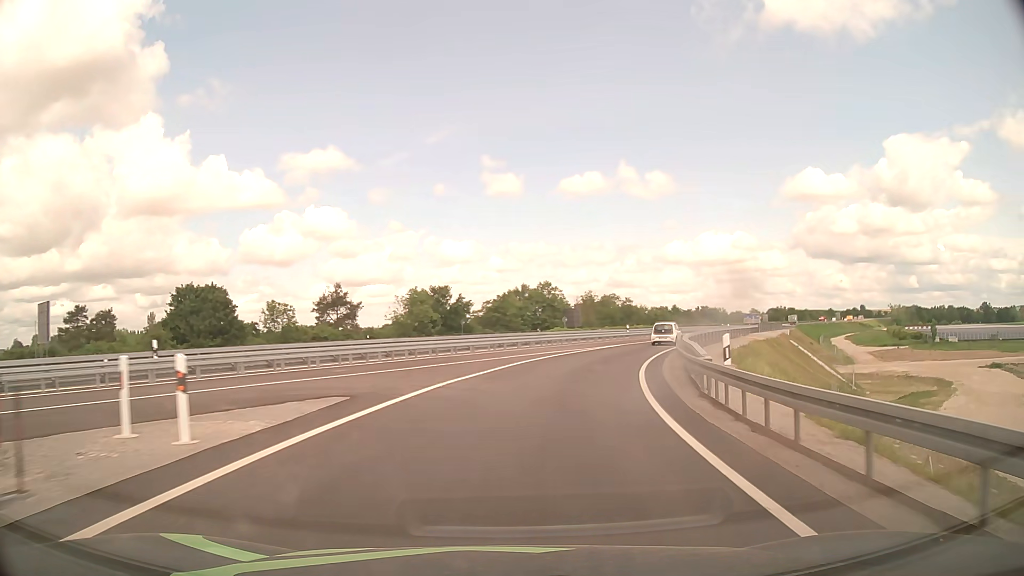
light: Day
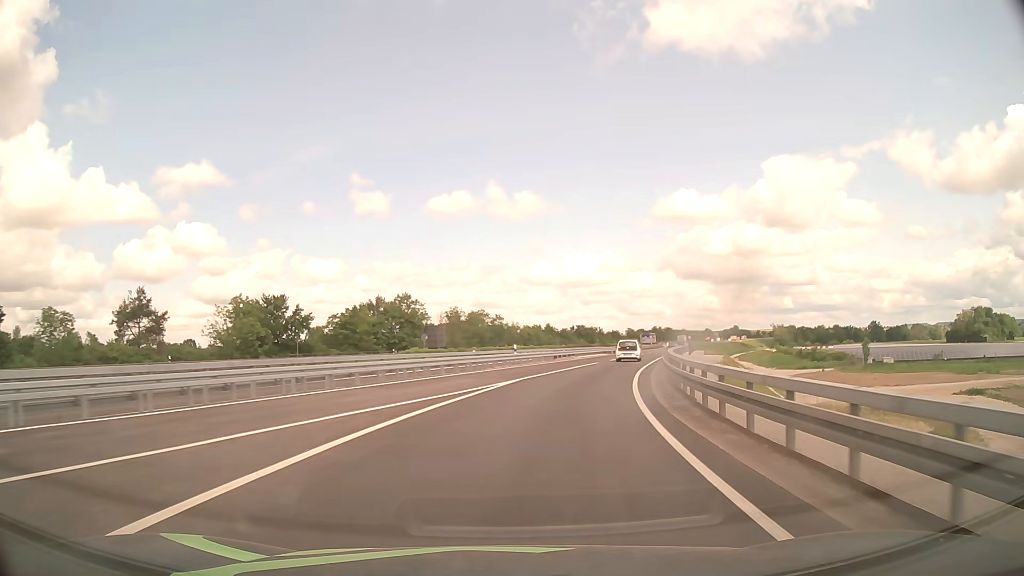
(+2.0, +20.2) m; +11°
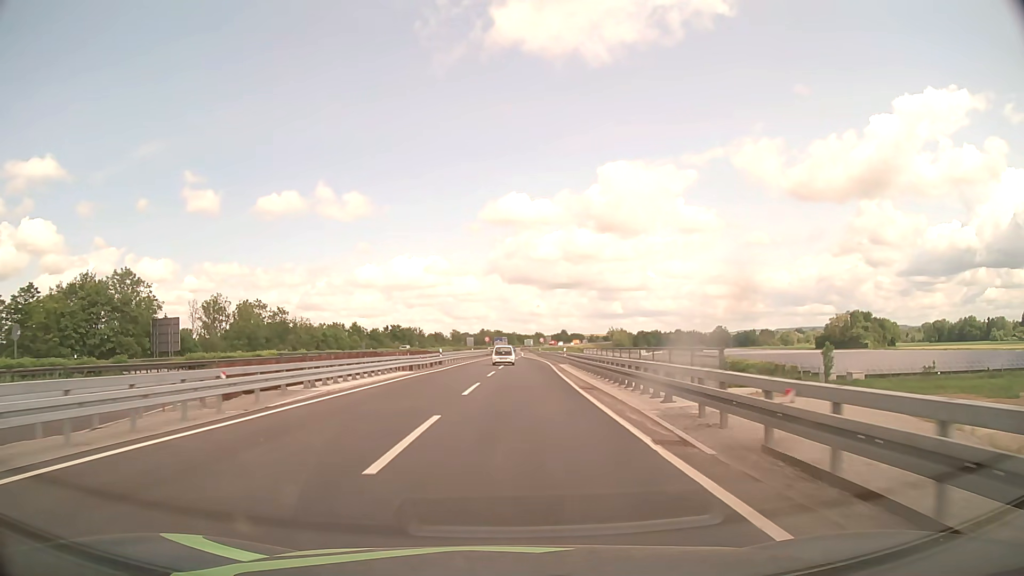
(+7.3, +42.4) m; +15°
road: motorway_link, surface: asphalt
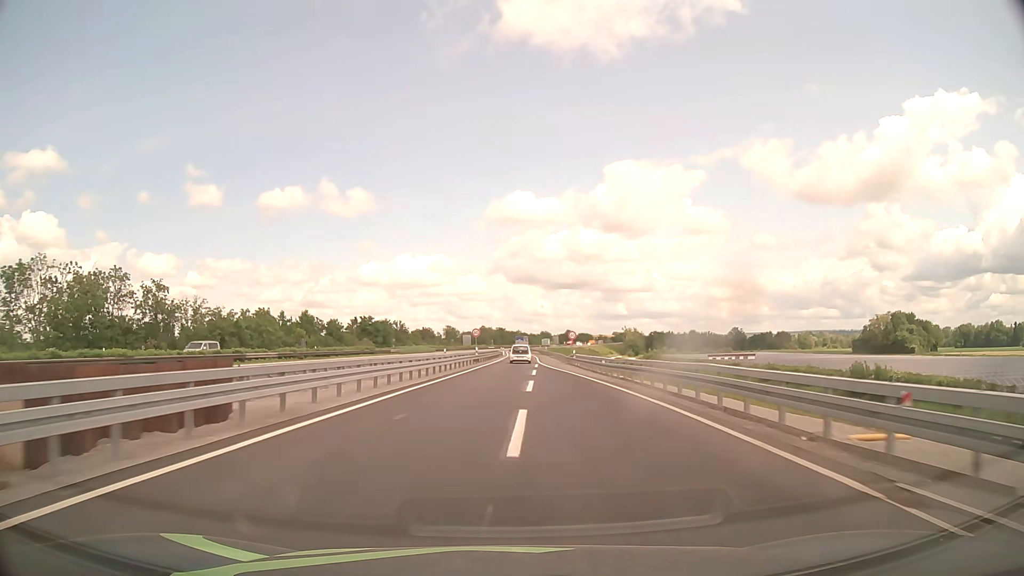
(+0.2, +47.3) m; 0°
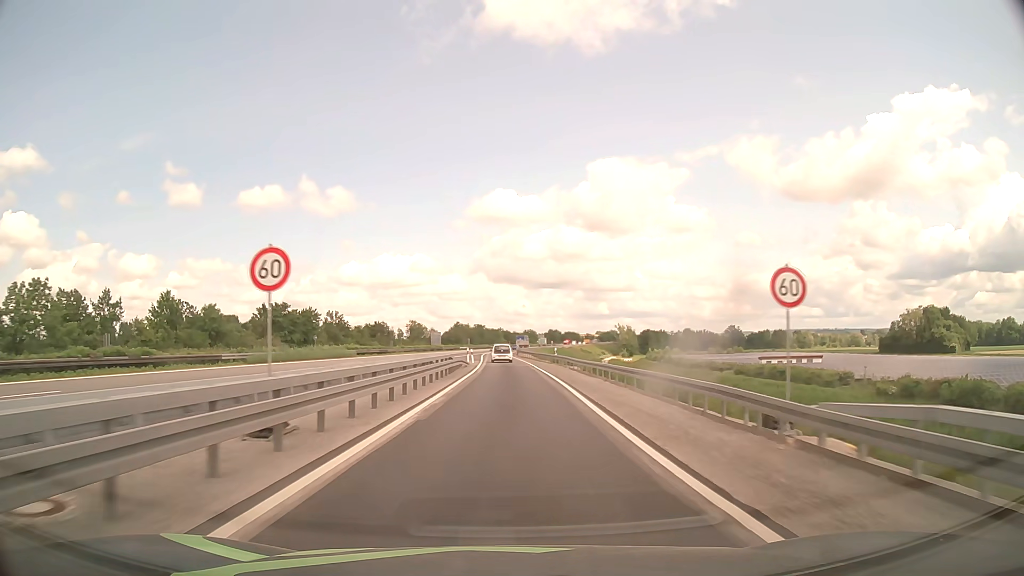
(+0.8, +50.9) m; +2°
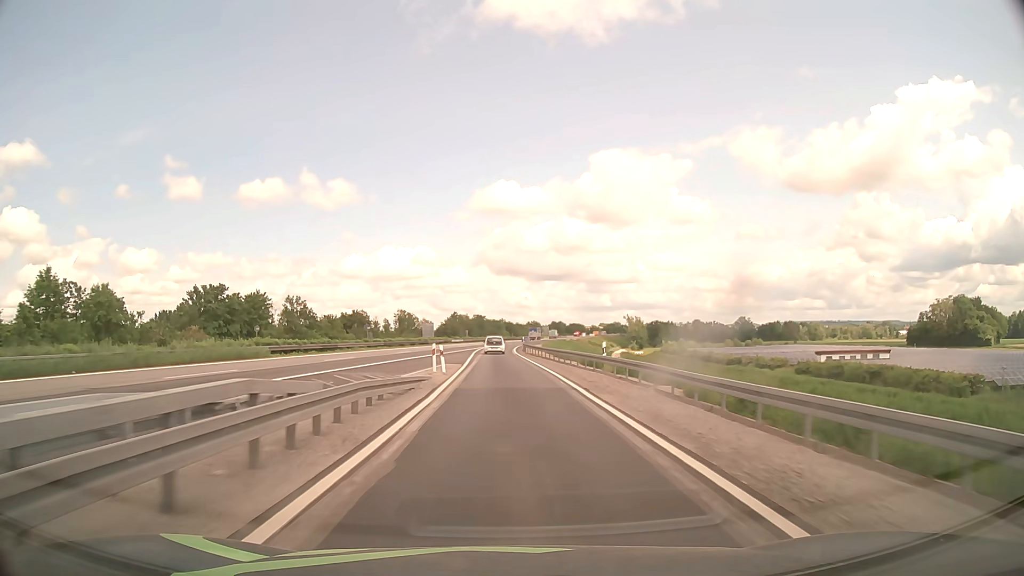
(0.0, +25.7) m; 0°
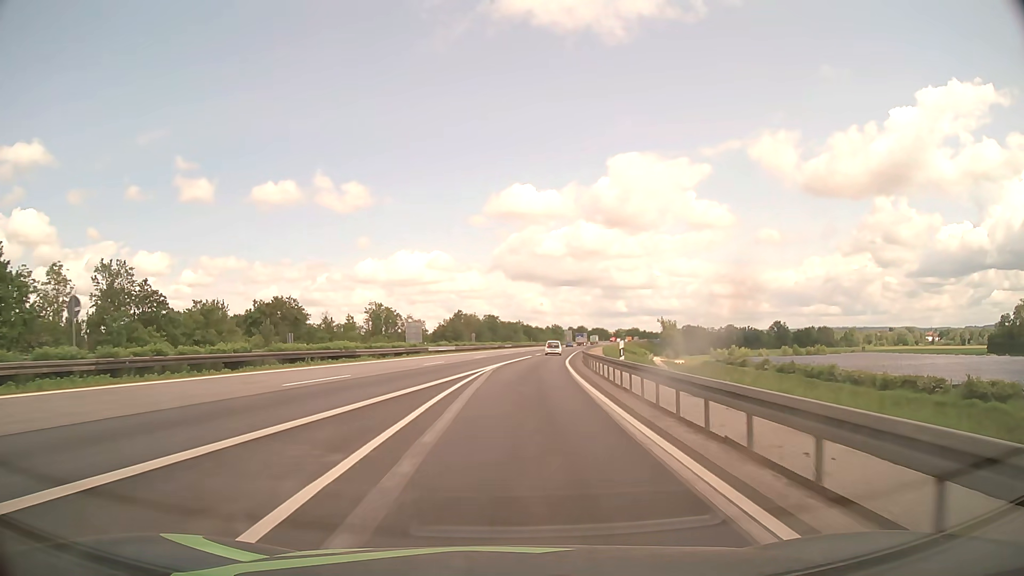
(-1.0, +55.2) m; -1°
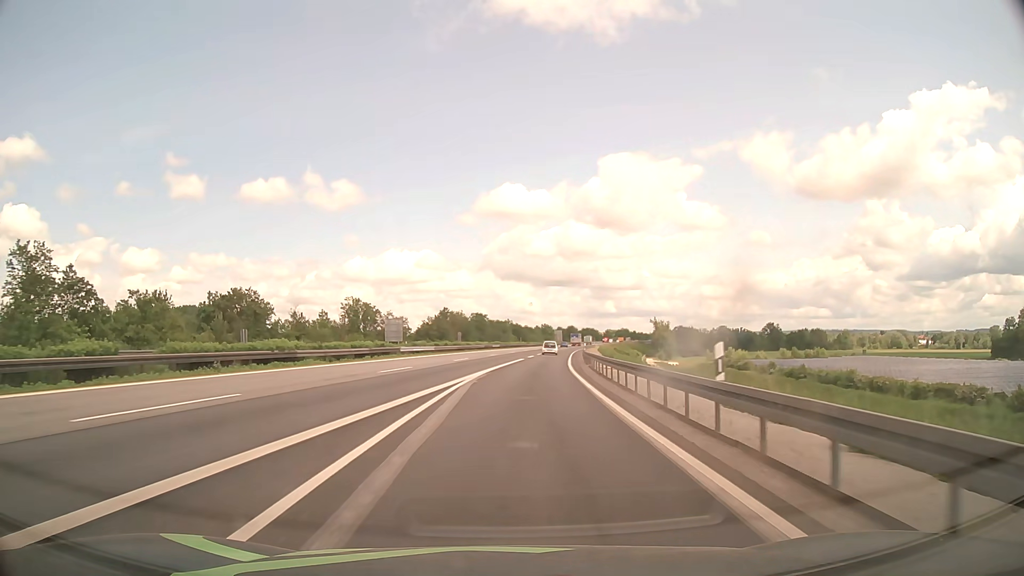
(+0.1, +10.0) m; +1°
(0, +10) (0, +20) (+1, +30) (+2, +40) (+3, +50) (+4, +60) (+5, +70) (+6, +80) (+7, +90) (+8, +100) m
